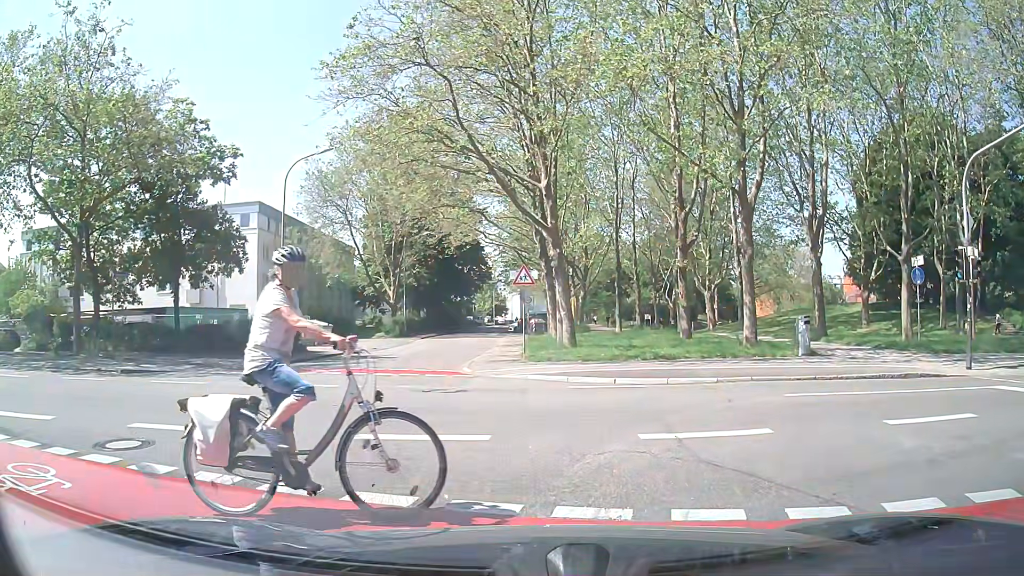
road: residential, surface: asphalt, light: Day
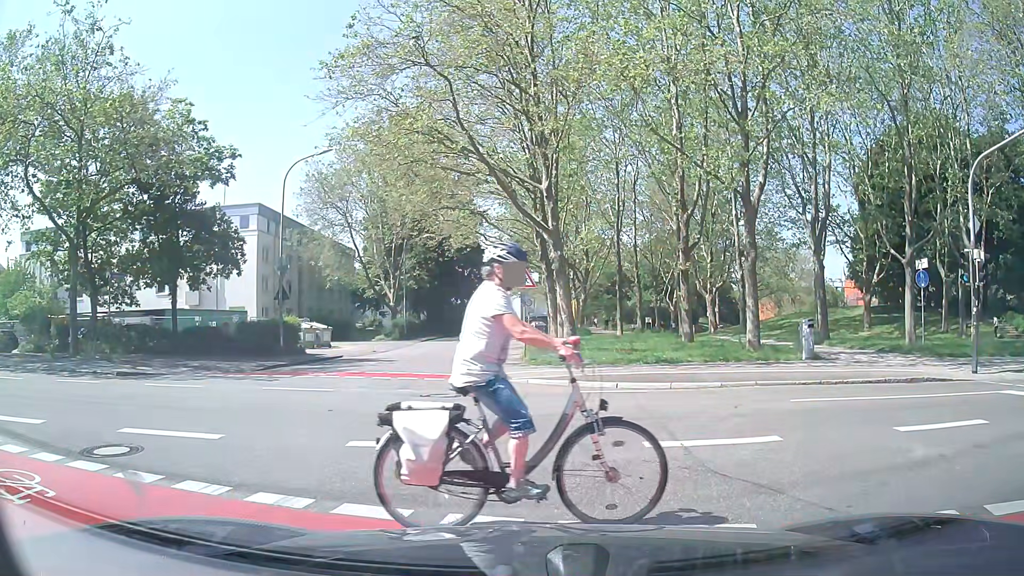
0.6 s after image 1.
(0.0, +0.2) m; 0°
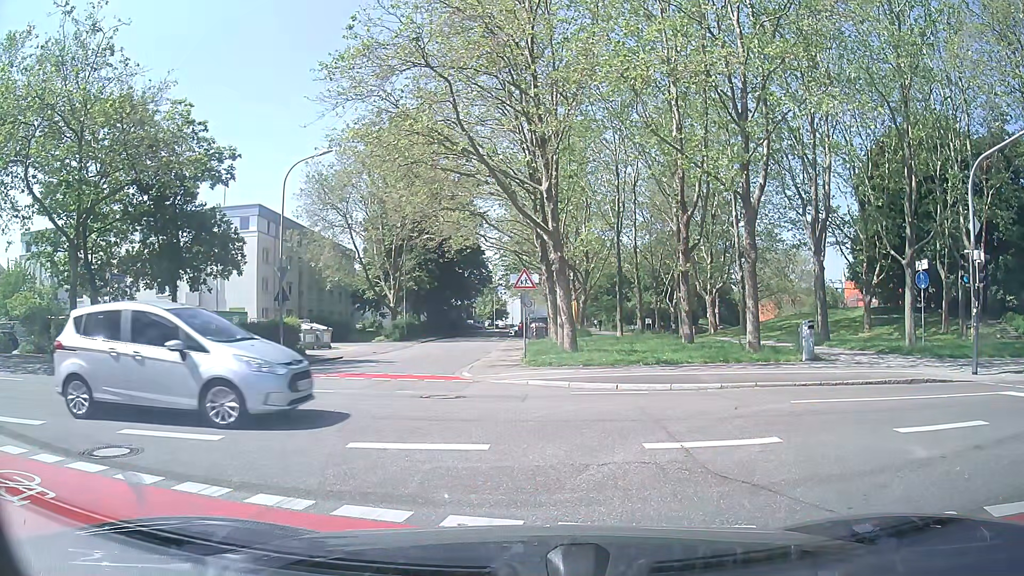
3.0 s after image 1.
(0.0, +0.1) m; 0°
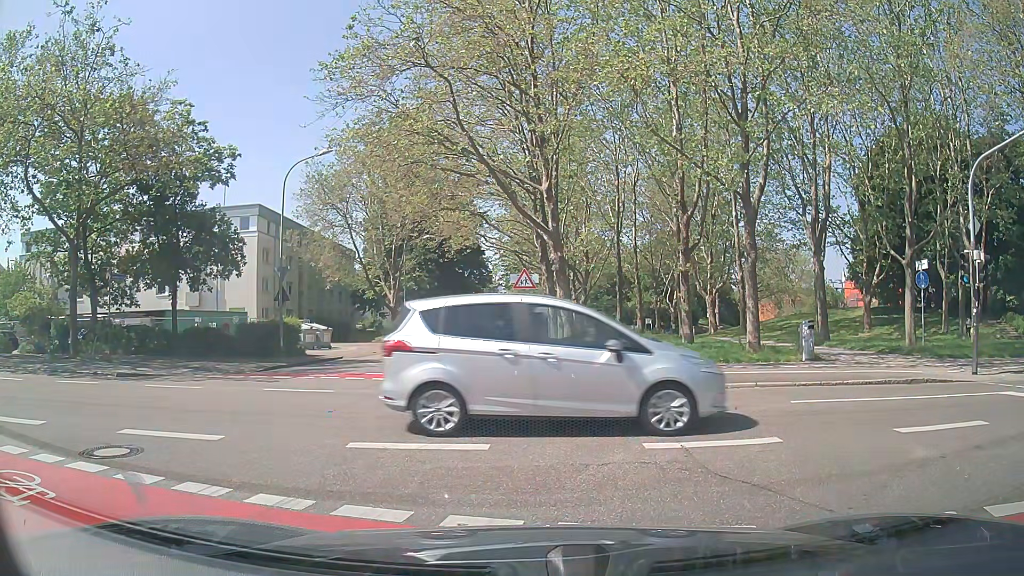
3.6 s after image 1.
(0.0, 0.0) m; 0°
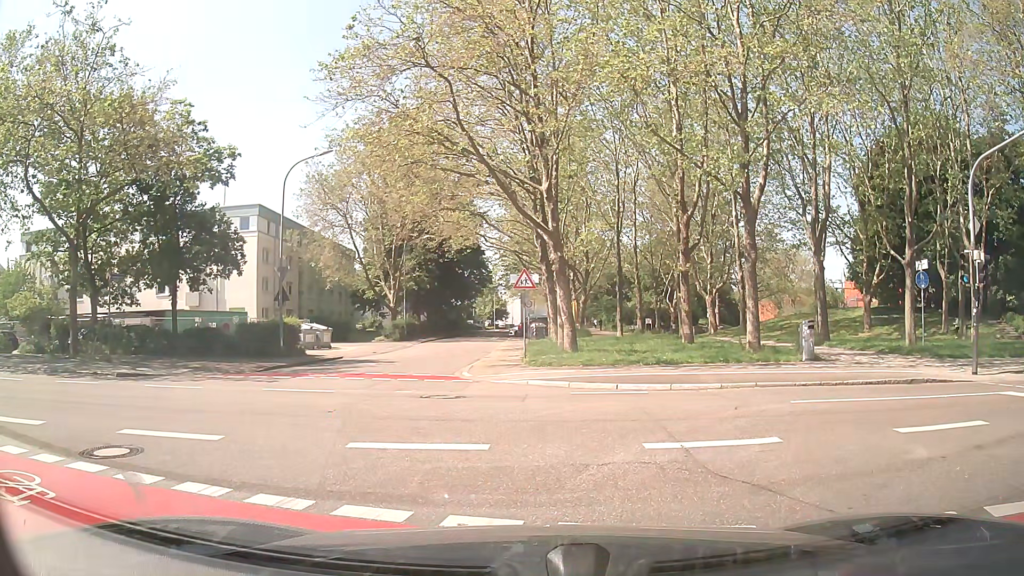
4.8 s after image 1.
(0.0, 0.0) m; 0°
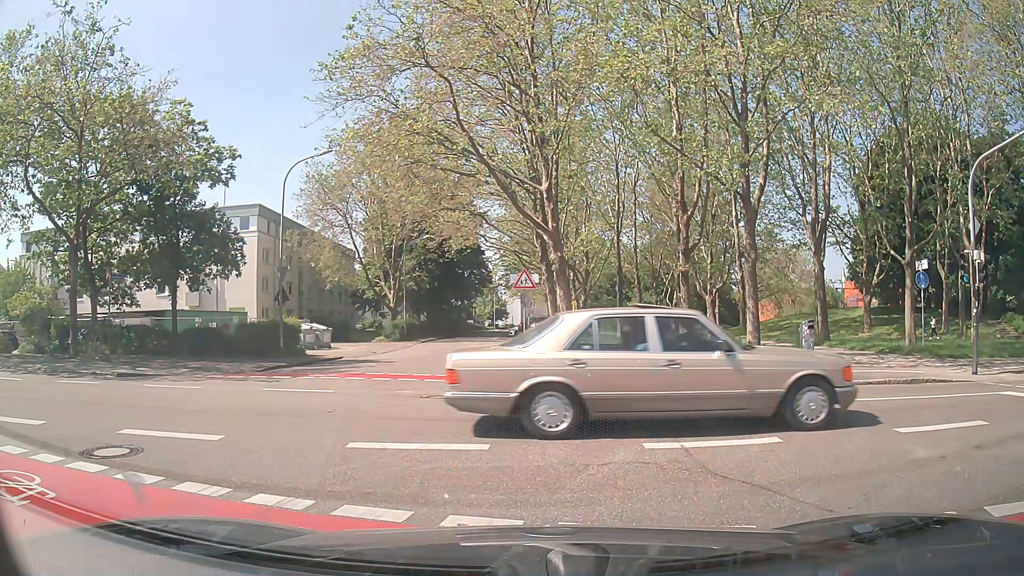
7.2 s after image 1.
(0.0, 0.0) m; 0°
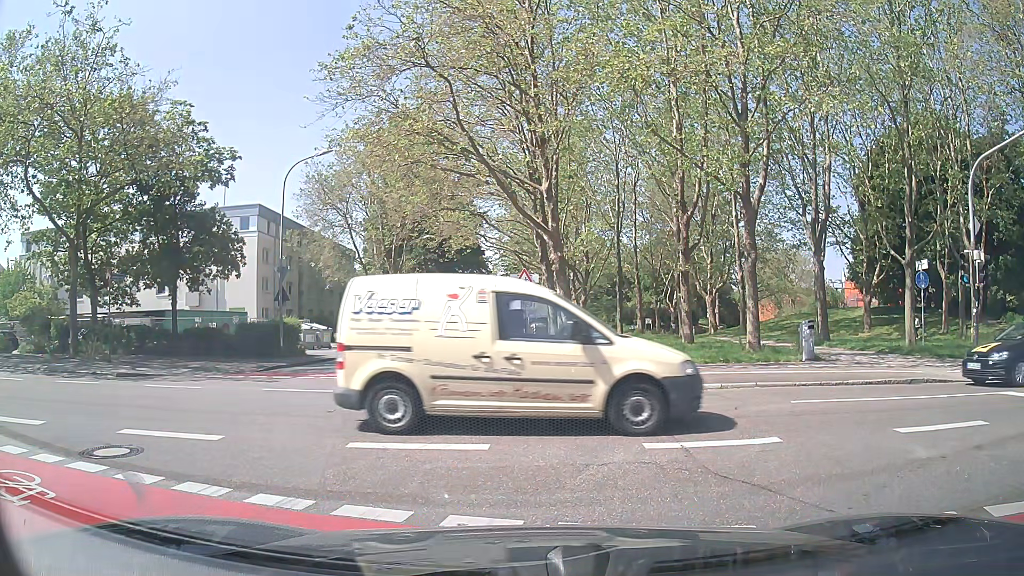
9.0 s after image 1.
(0.0, 0.0) m; 0°
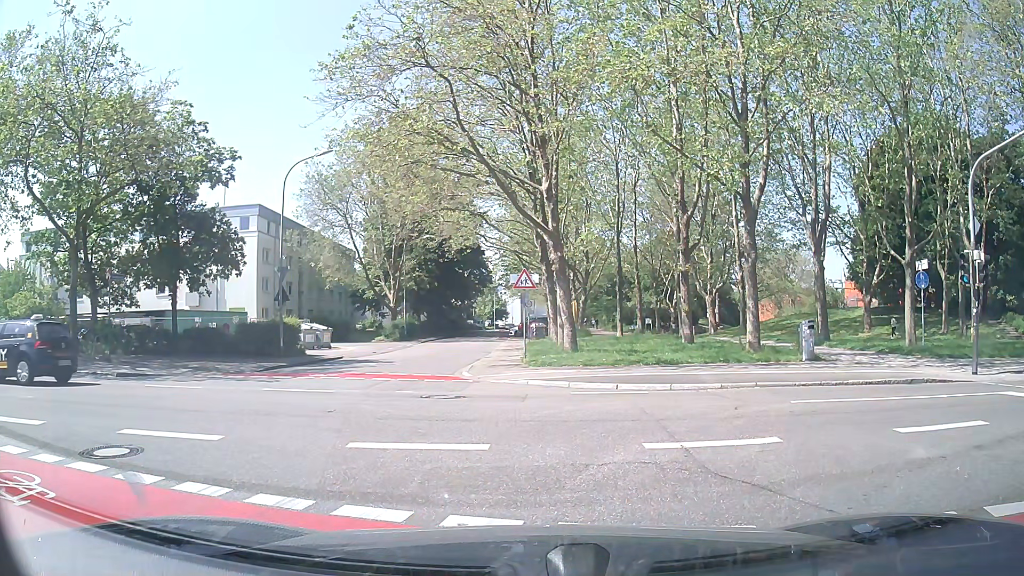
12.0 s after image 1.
(0.0, 0.0) m; 0°
